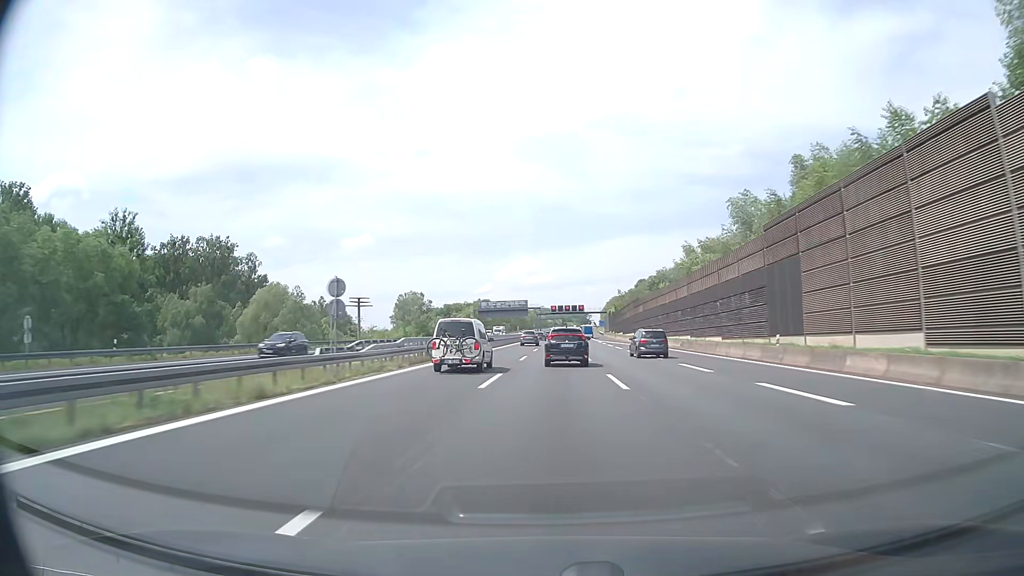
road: motorway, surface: asphalt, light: Day
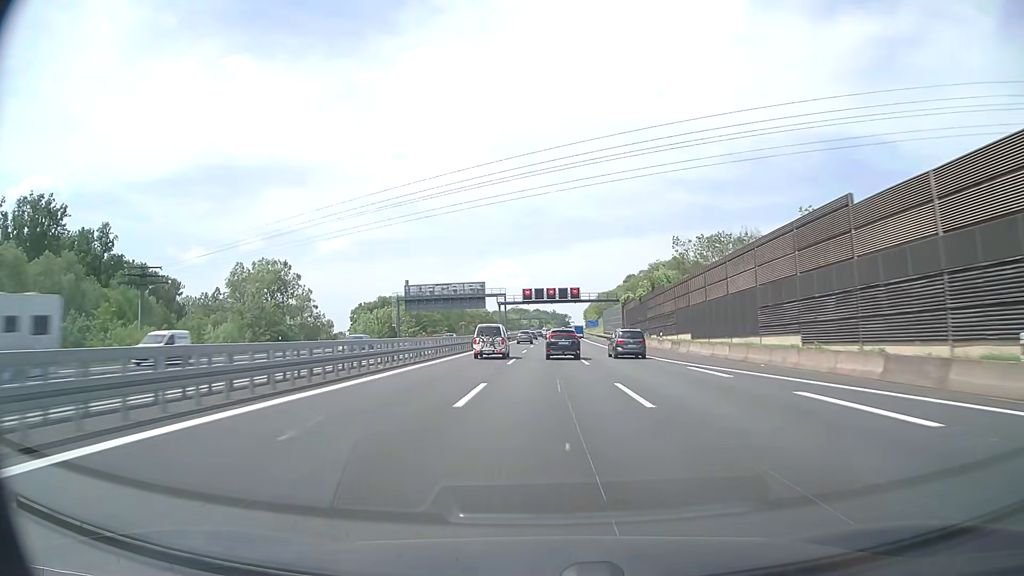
(+1.5, +75.5) m; +2°
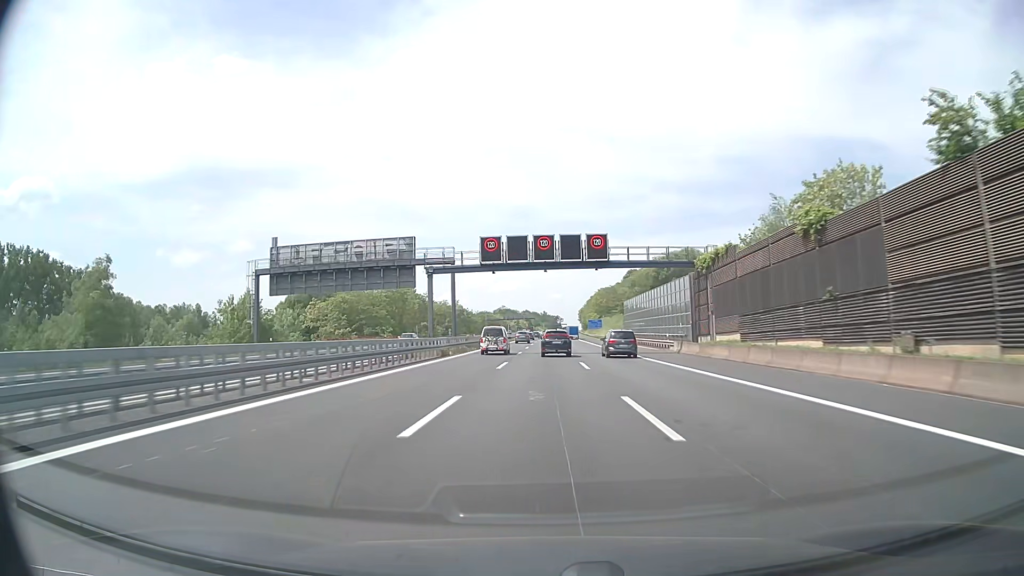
(+0.4, +57.3) m; +1°
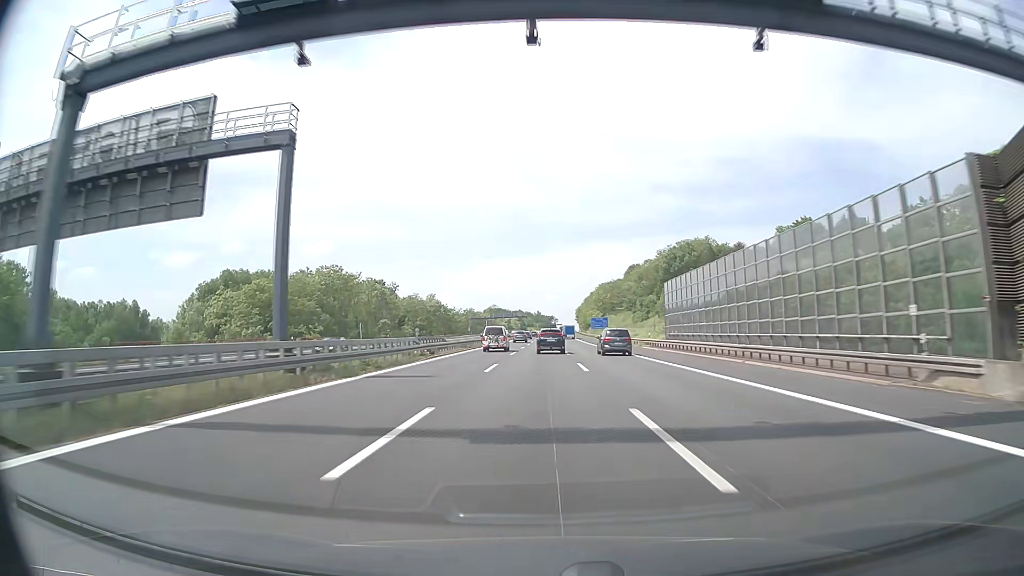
(+0.2, +38.4) m; +1°
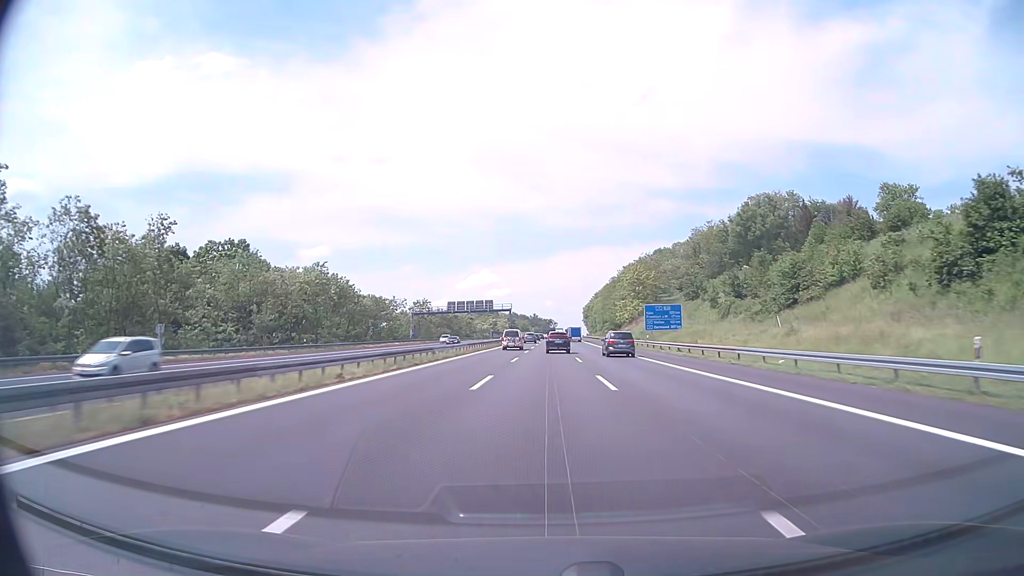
(+0.1, +96.2) m; 0°
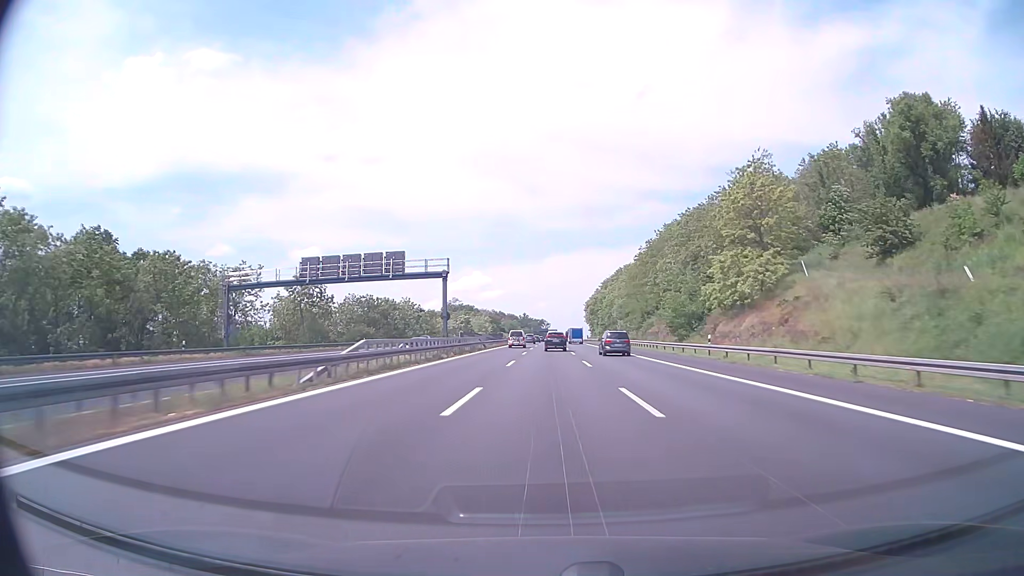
(+0.5, +77.1) m; +1°
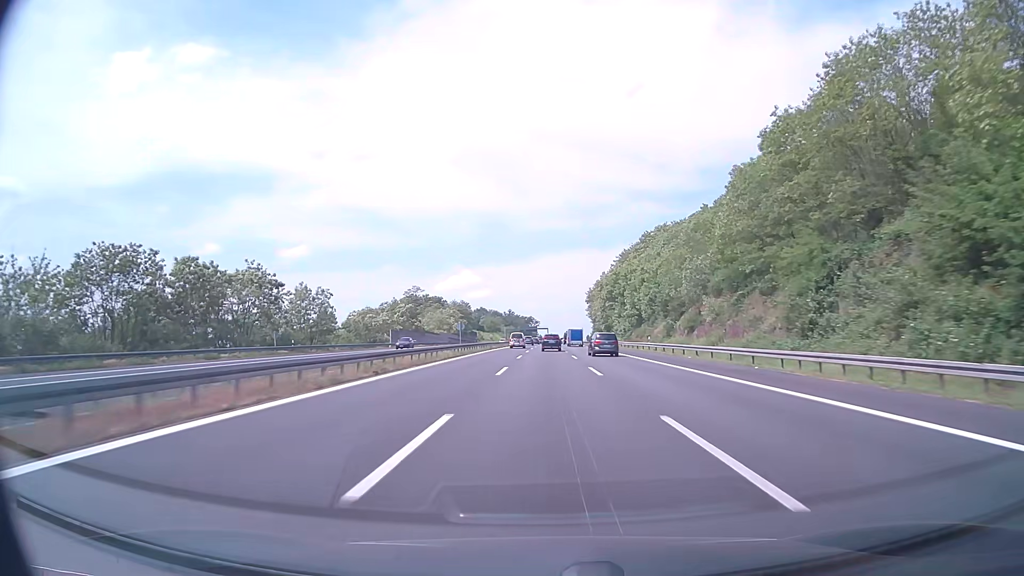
(+0.4, +77.3) m; +1°
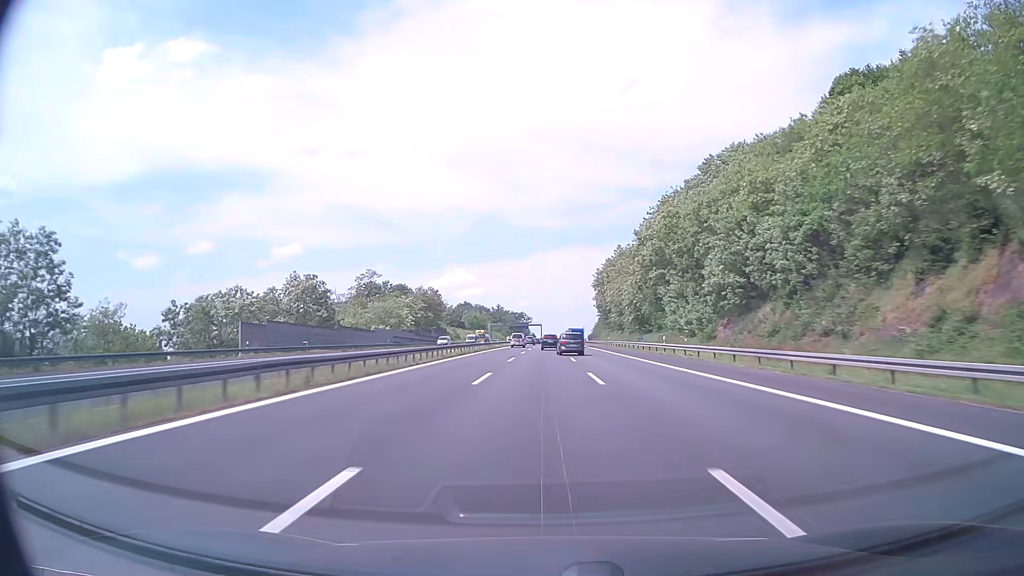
(+0.4, +58.0) m; +1°
(0, +10) (0, +20) (0, +30) (0, +40) (0, +50) (0, +60) (0, +70) (0, +80) (0, +90) (+1, +100) m
